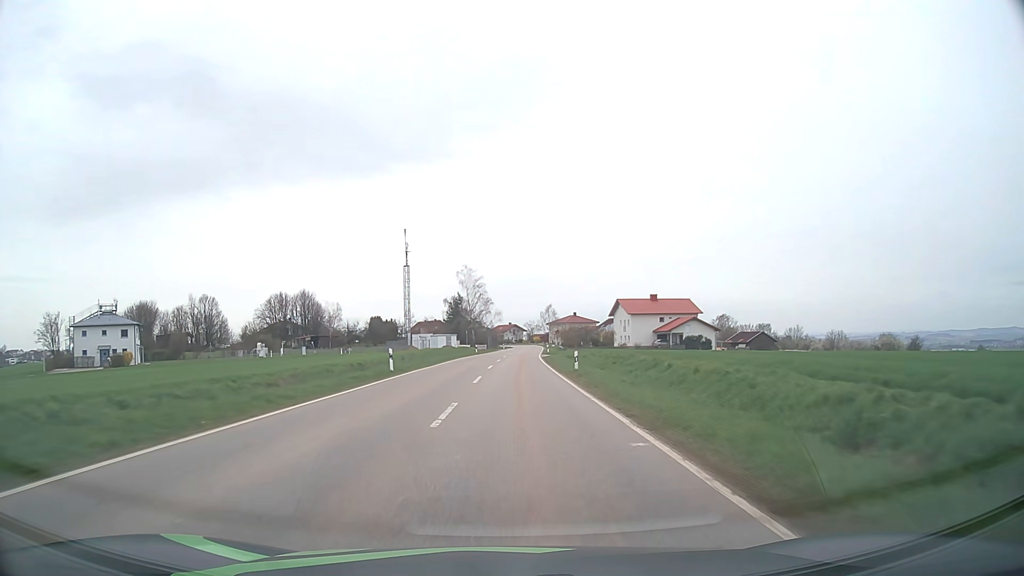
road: tertiary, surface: asphalt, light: Day
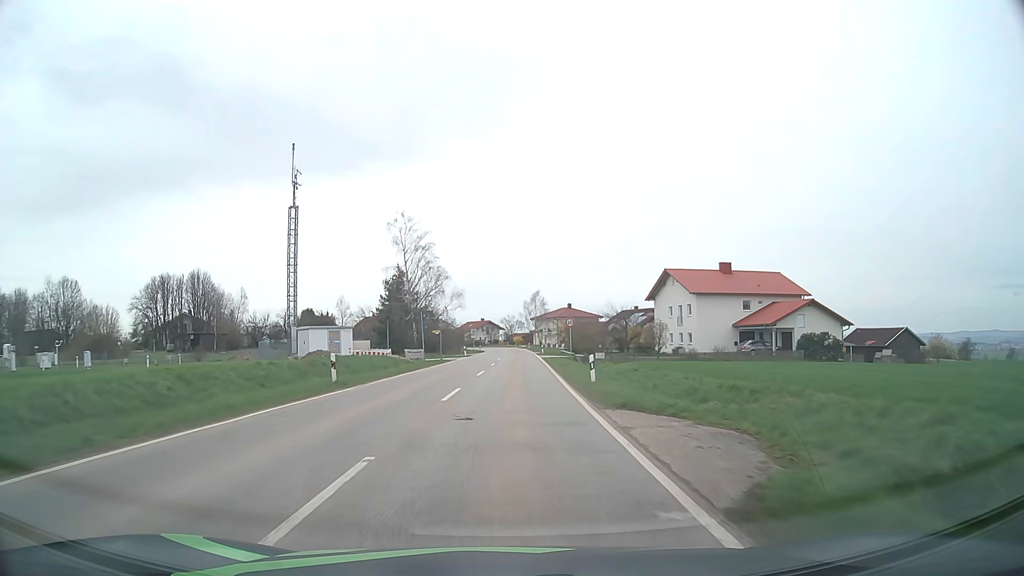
(+1.2, +54.1) m; +2°
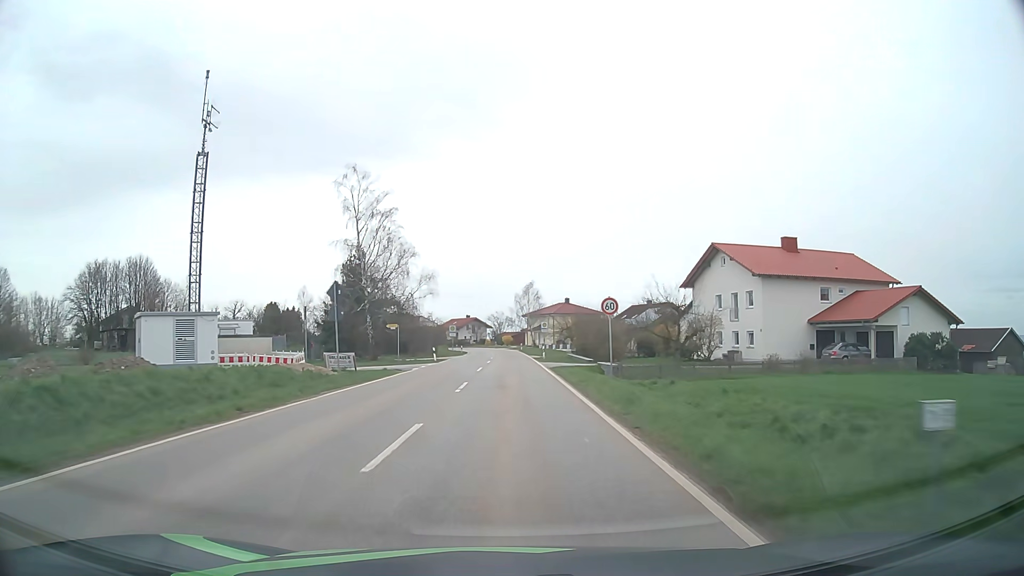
(+0.1, +20.0) m; +1°
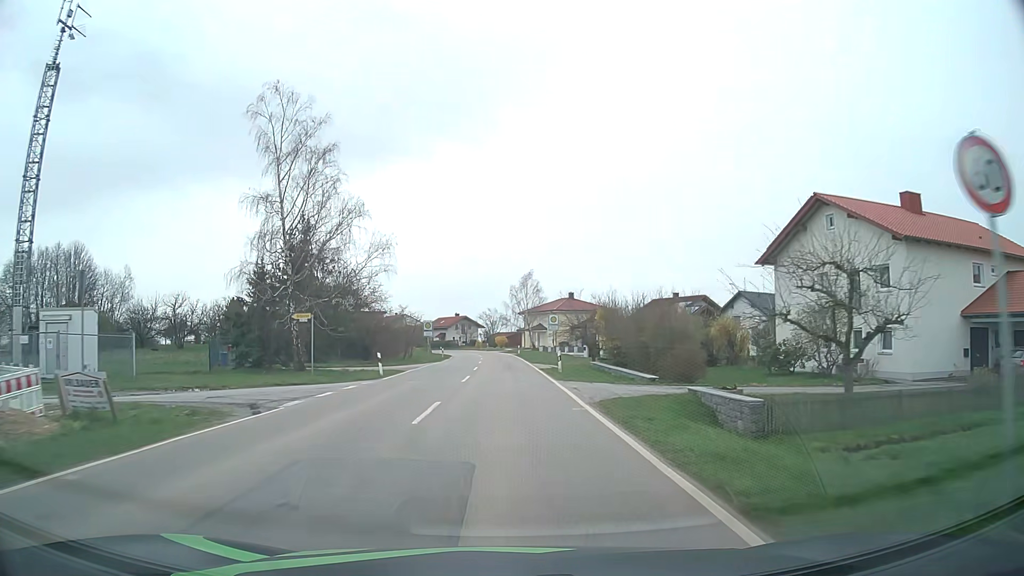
(+0.1, +19.3) m; +1°
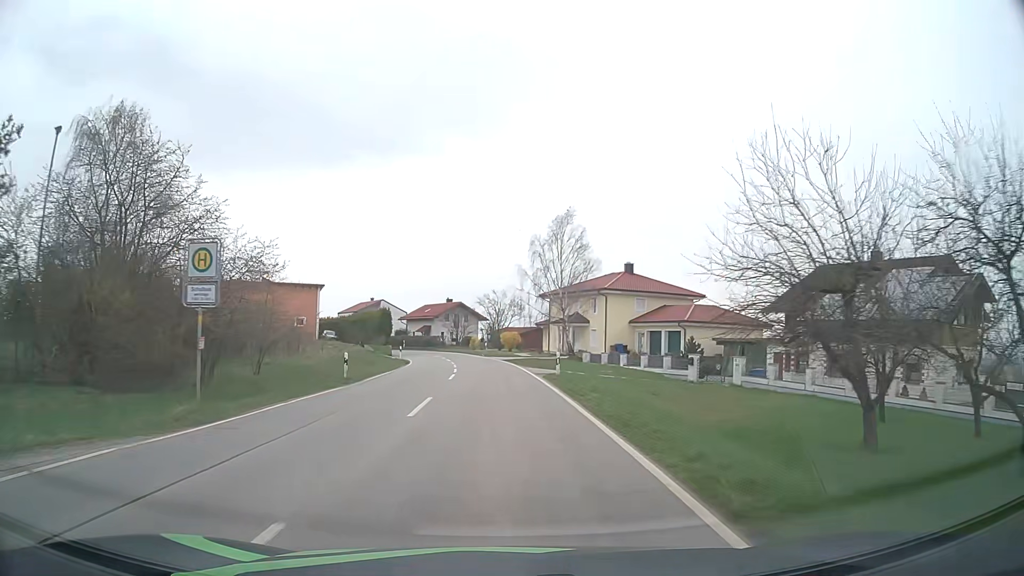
(-0.3, +45.8) m; -1°
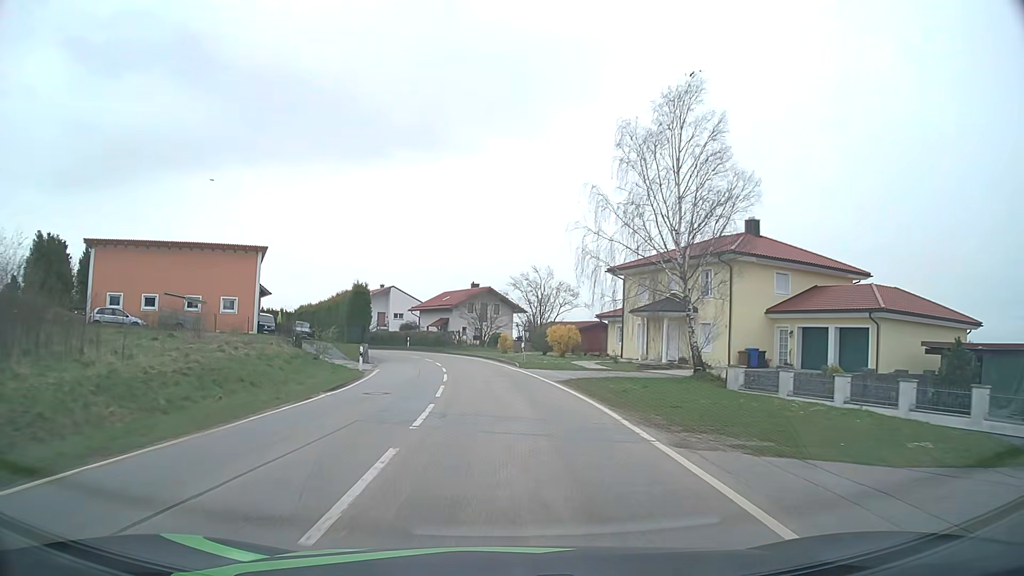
(-0.7, +26.8) m; -3°
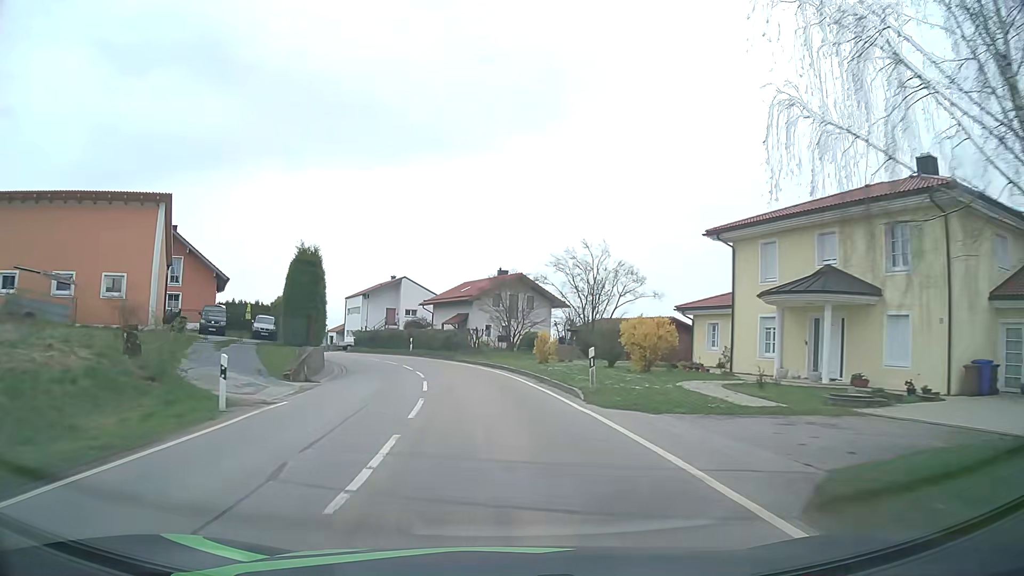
(-0.4, +17.5) m; -3°
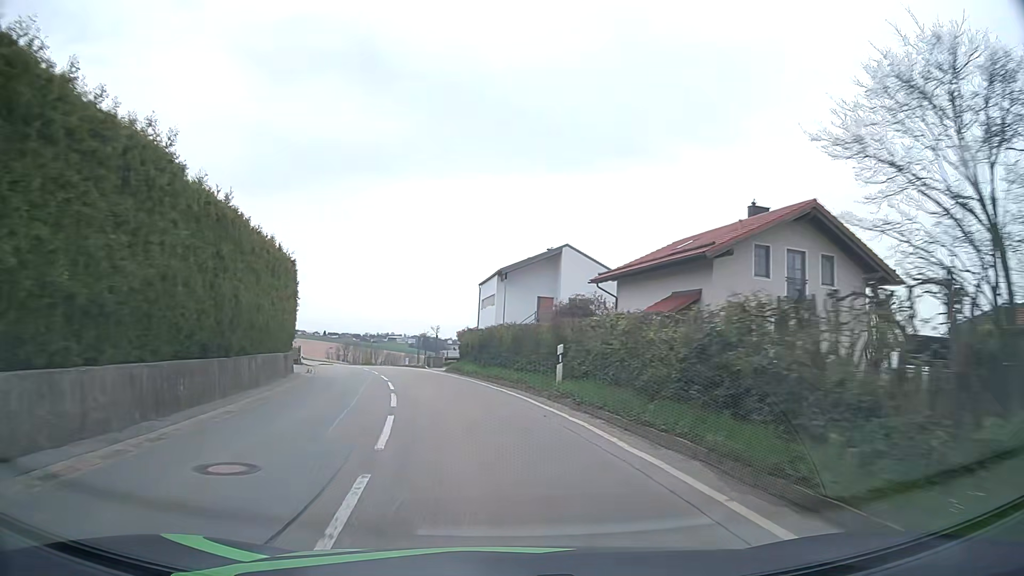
(-3.4, +33.5) m; -14°
(-1, +10) (-2, +20) (-4, +30) (-7, +39) (-10, +49) (-13, +58) (-16, +68) (-20, +77) (-23, +86) (-27, +96) m
